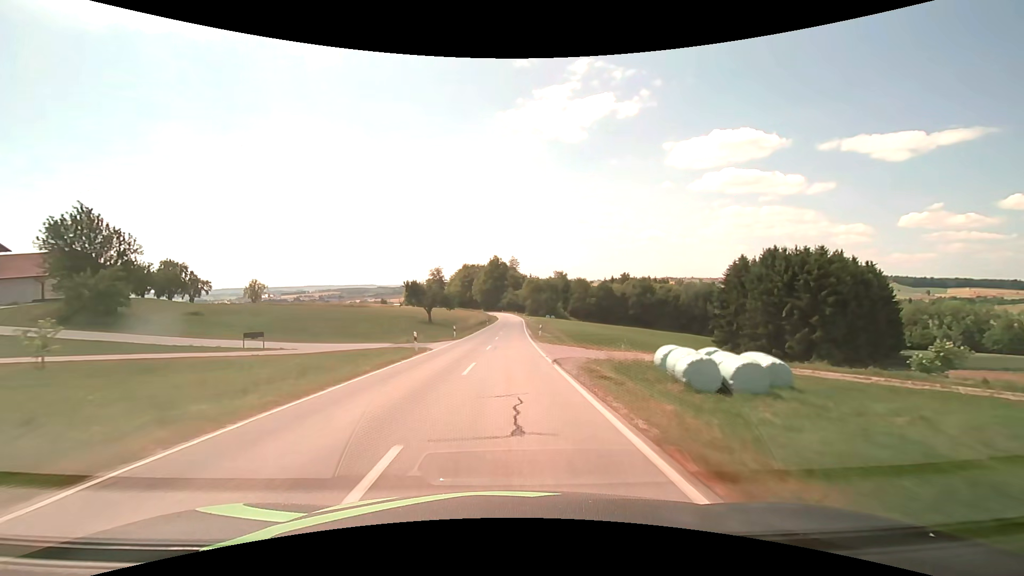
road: secondary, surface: asphalt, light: Day
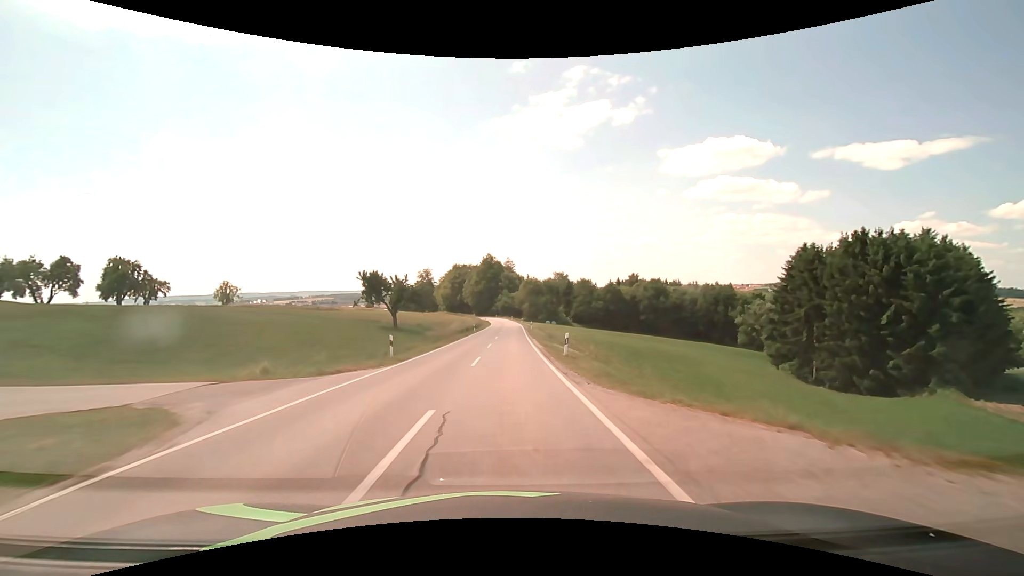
(+0.1, +21.2) m; 0°
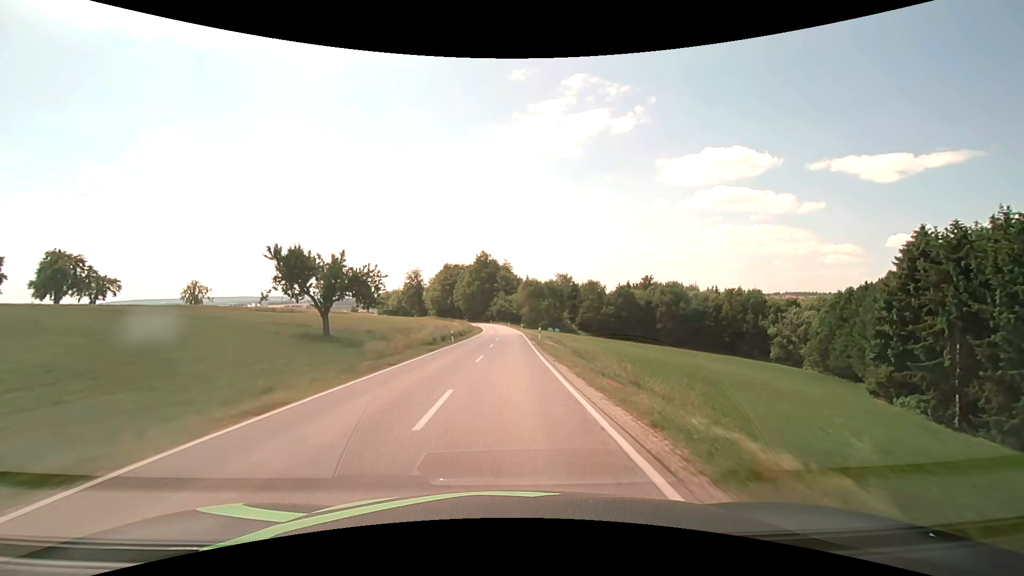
(+0.1, +21.0) m; +1°
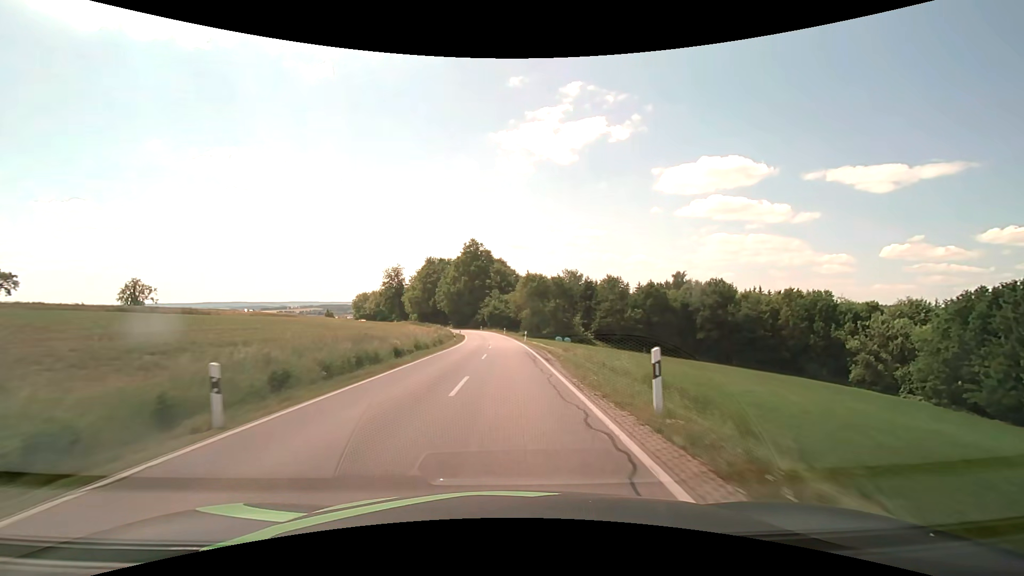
(+0.1, +31.9) m; +1°
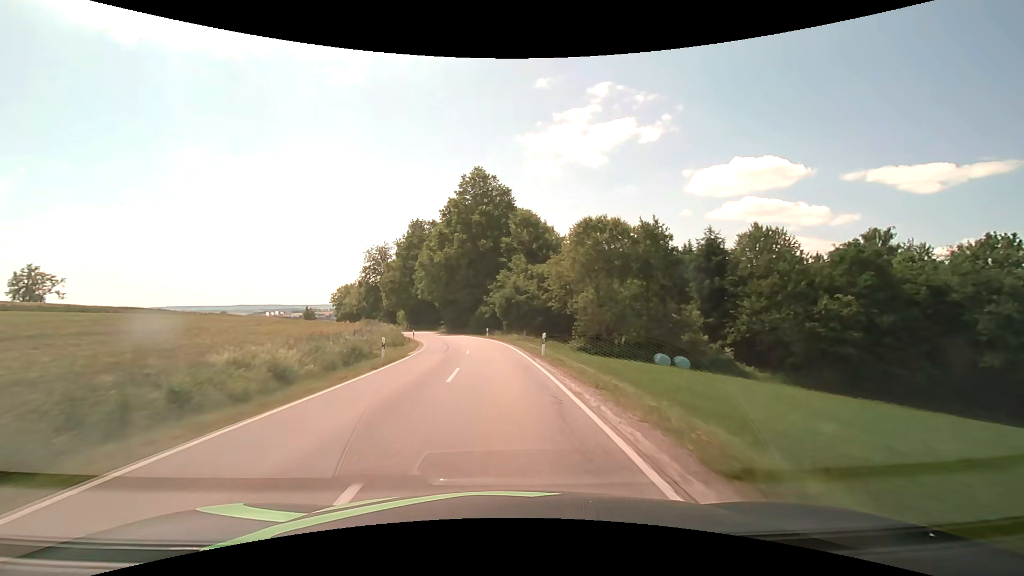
(-0.8, +57.2) m; -3°
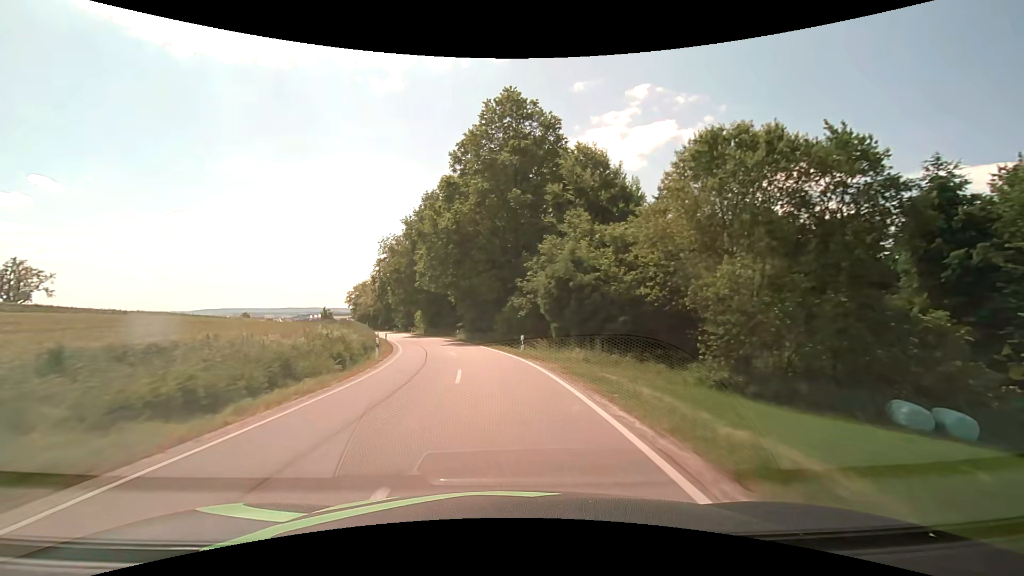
(-0.7, +23.7) m; -4°
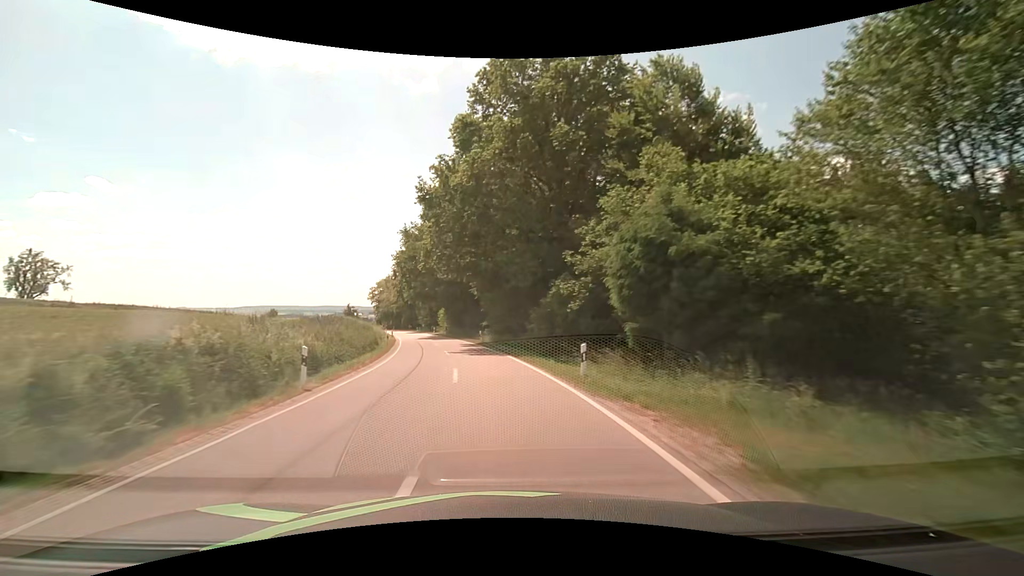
(-0.4, +11.9) m; -4°
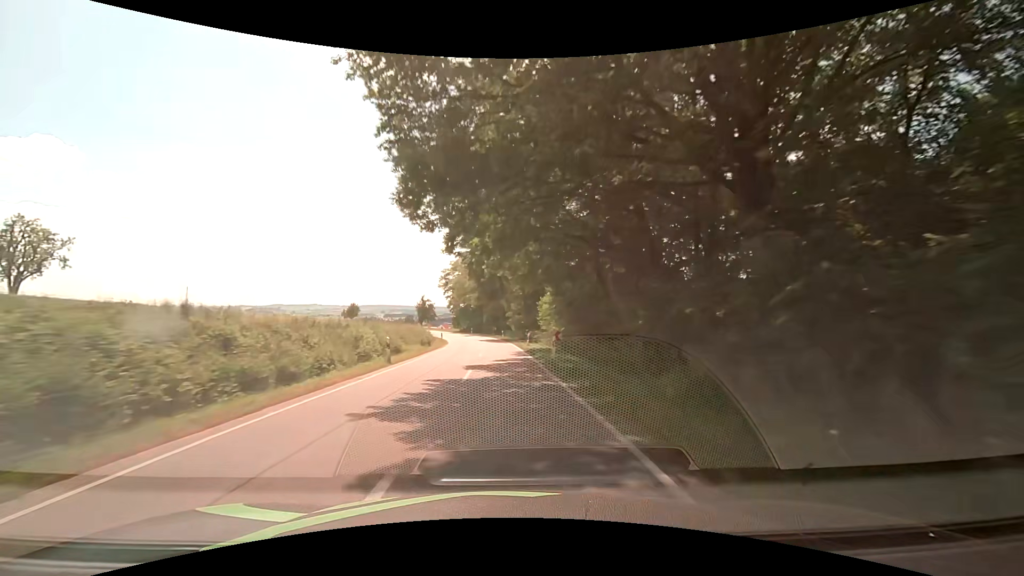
(-6.2, +47.2) m; -12°
(0, +10) (0, +20) (0, +30) (-1, +40) (-2, +50) (-3, +60) (-5, +70) (-8, +79) (-11, +89) (-15, +98) m
